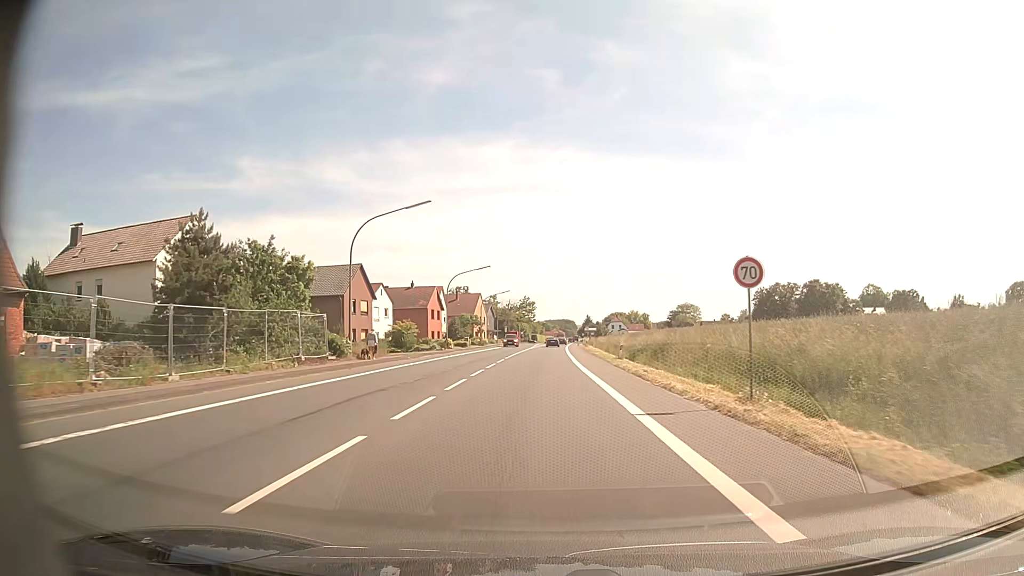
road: primary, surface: asphalt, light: Day
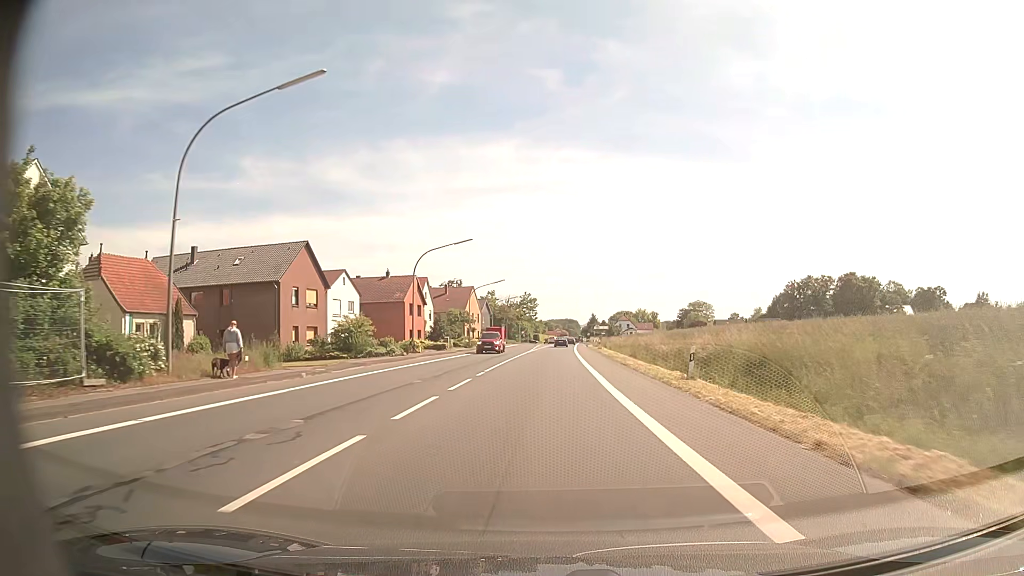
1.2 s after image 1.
(0.0, +18.1) m; 0°
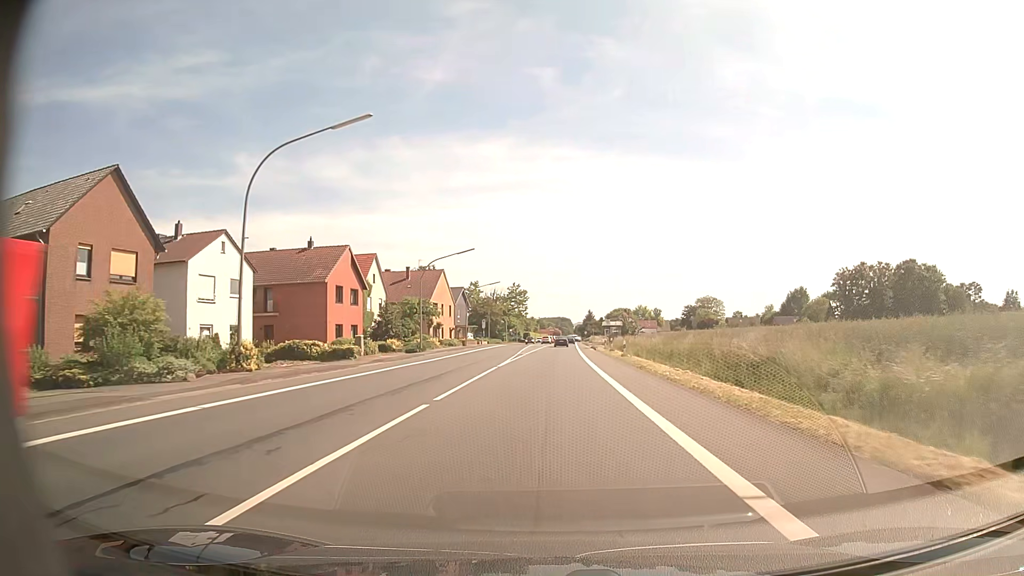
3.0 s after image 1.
(+0.1, +27.3) m; +1°
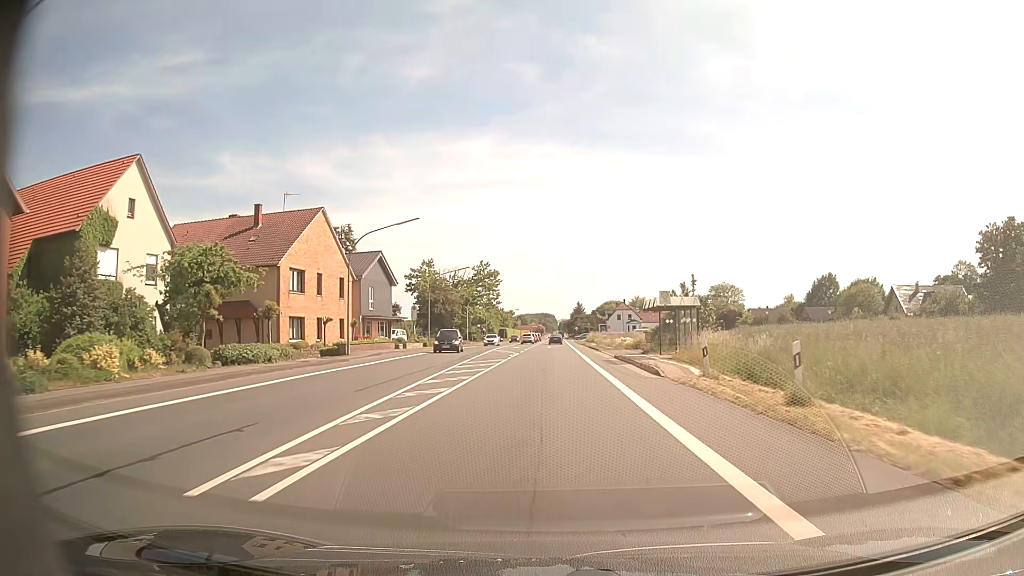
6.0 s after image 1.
(+0.8, +44.0) m; +2°
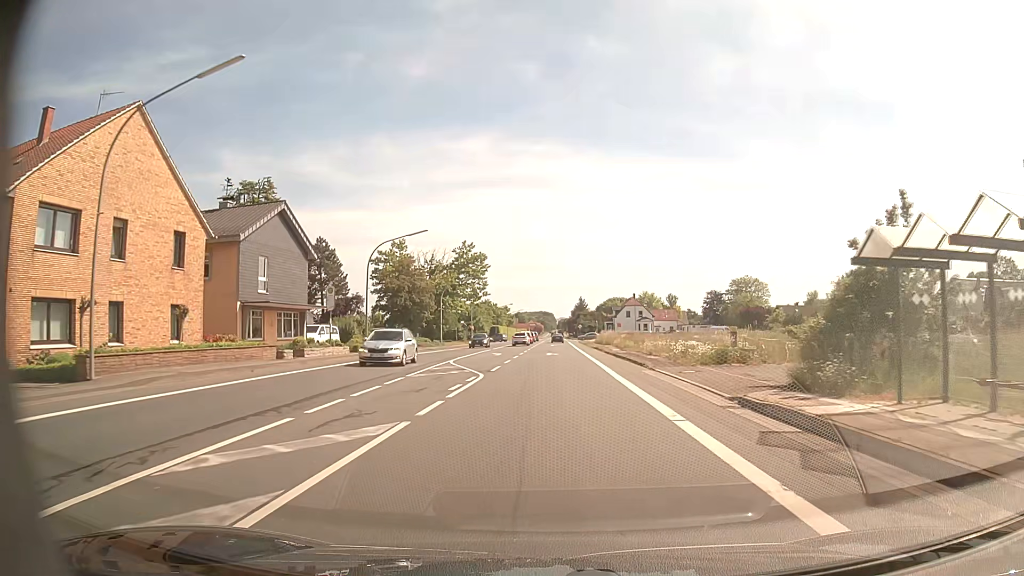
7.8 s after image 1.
(0.0, +24.0) m; 0°
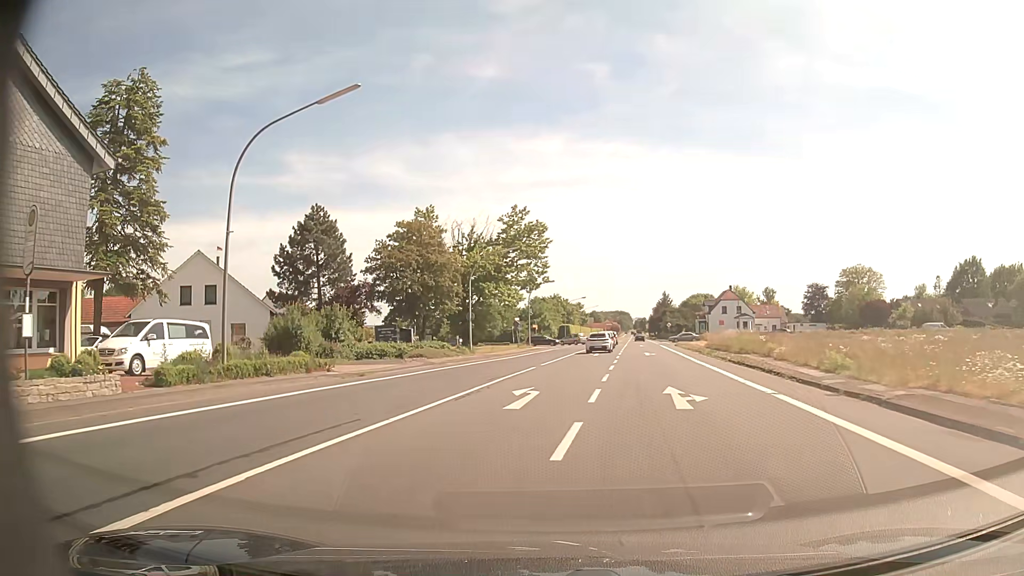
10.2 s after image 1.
(-0.7, +27.5) m; -5°
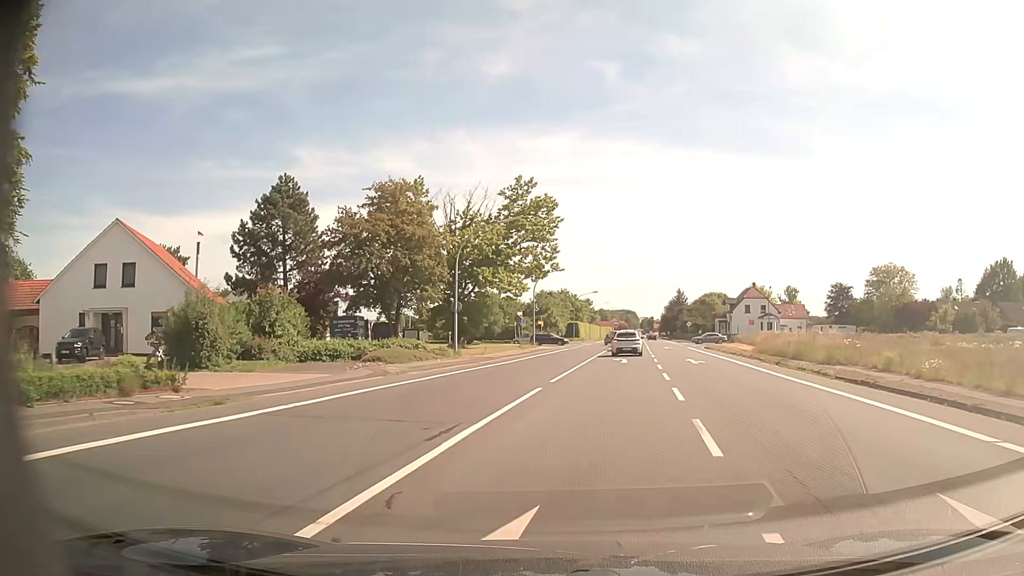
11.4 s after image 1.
(-0.4, +11.7) m; -2°
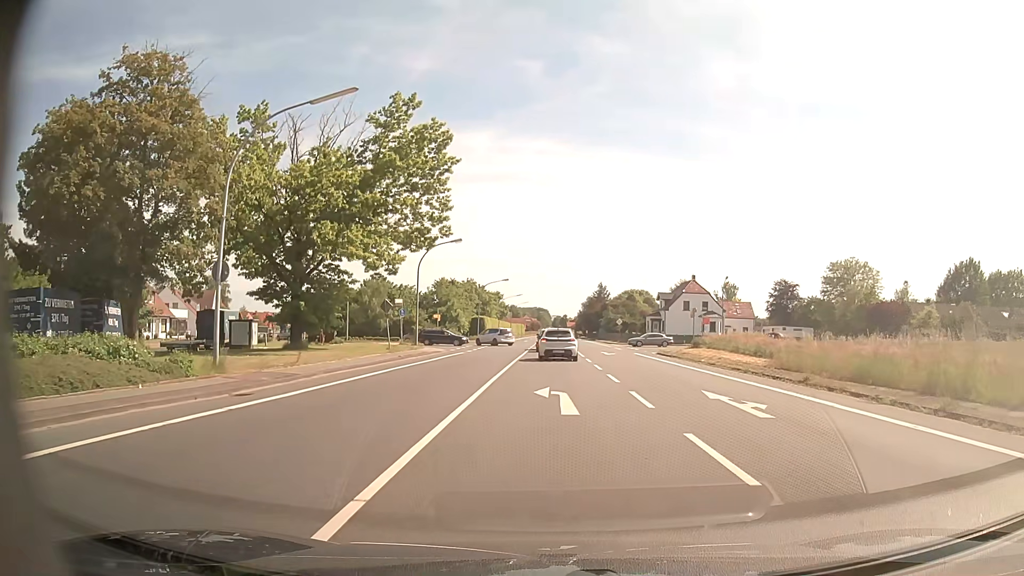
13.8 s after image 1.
(+1.5, +19.2) m; +7°
(0, +10) (0, +20) (0, +30) (0, +40) (+1, +50) (0, +60) (-5, +68) (-14, +71) (-24, +73) (-32, +79) m
